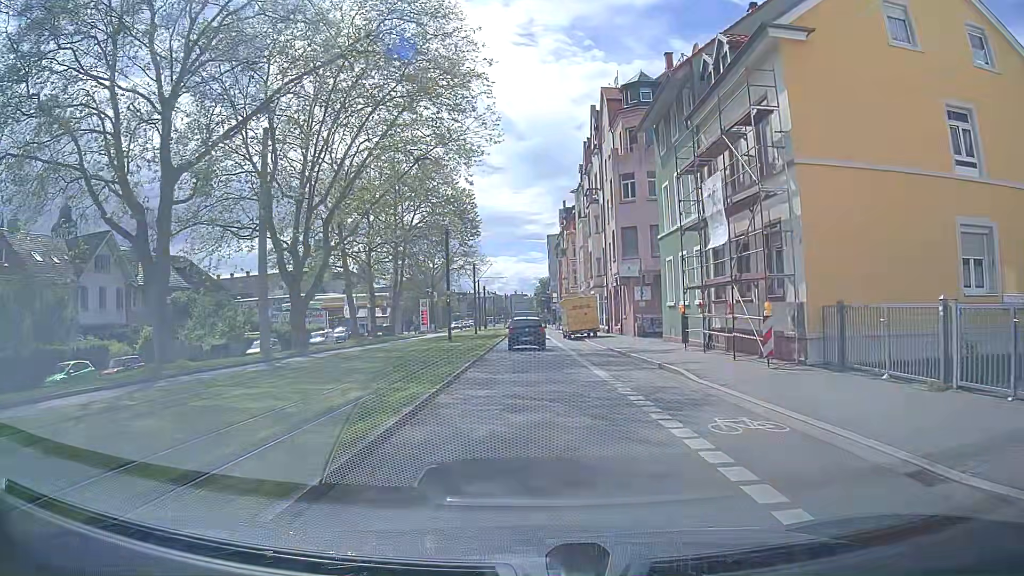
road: secondary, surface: asphalt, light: Day
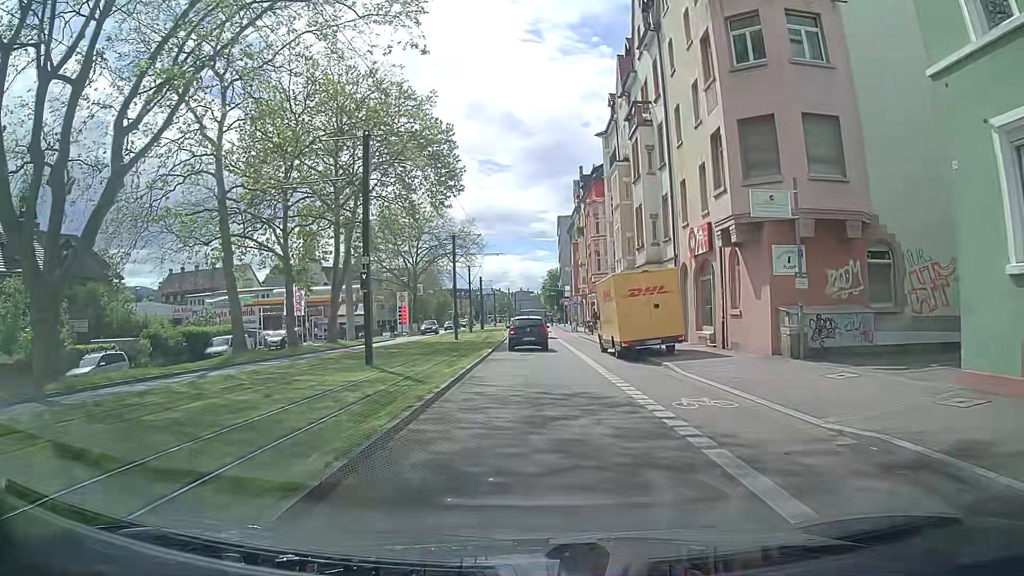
(-0.4, +23.0) m; -2°
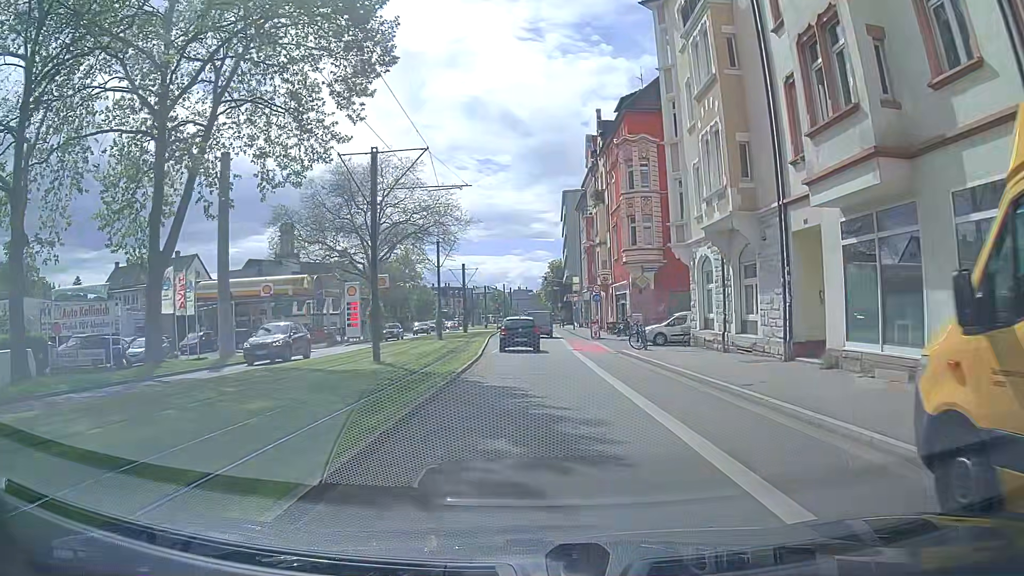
(+0.1, +23.2) m; 0°
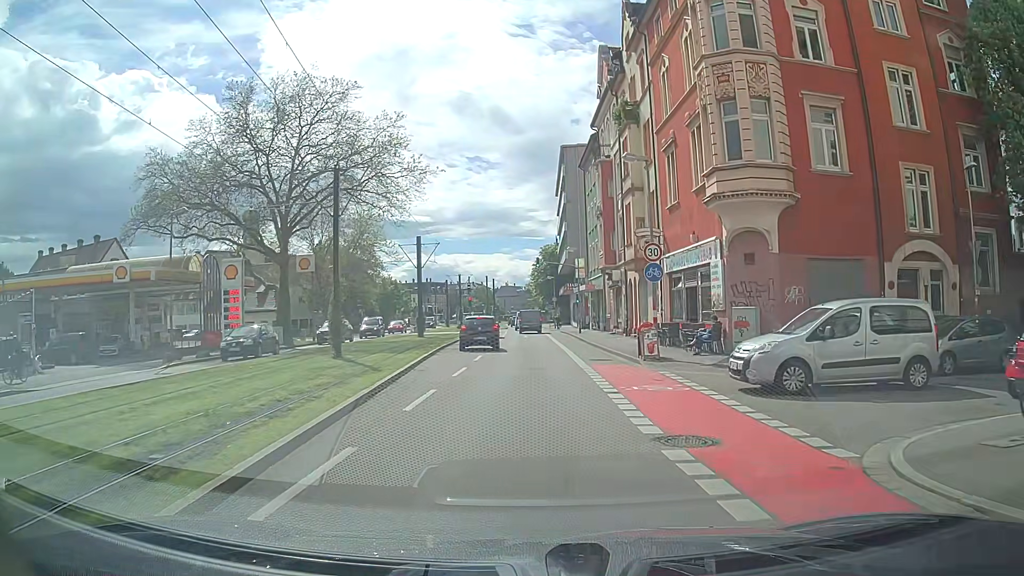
(+0.4, +23.4) m; +1°
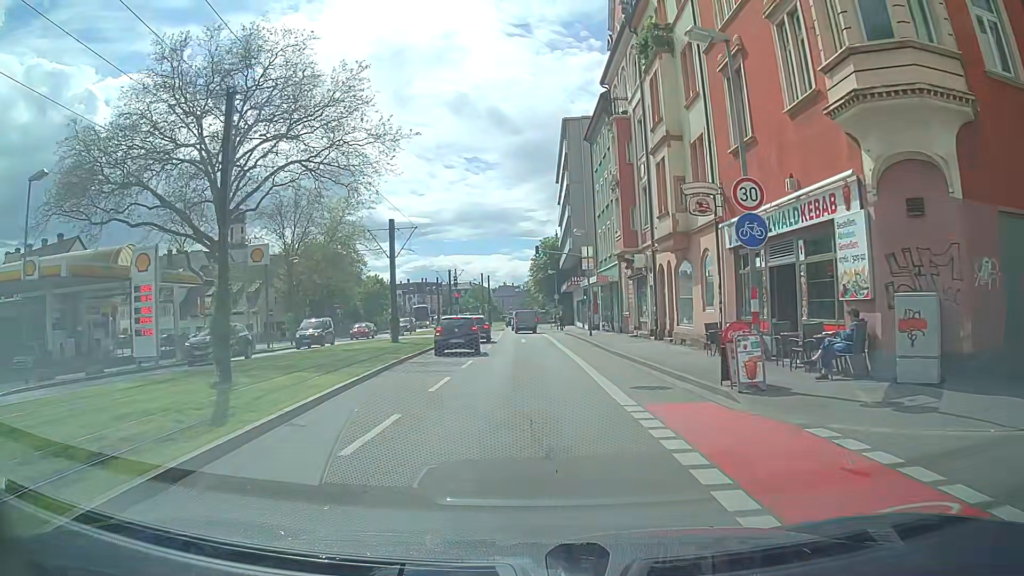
(+0.1, +9.5) m; +1°
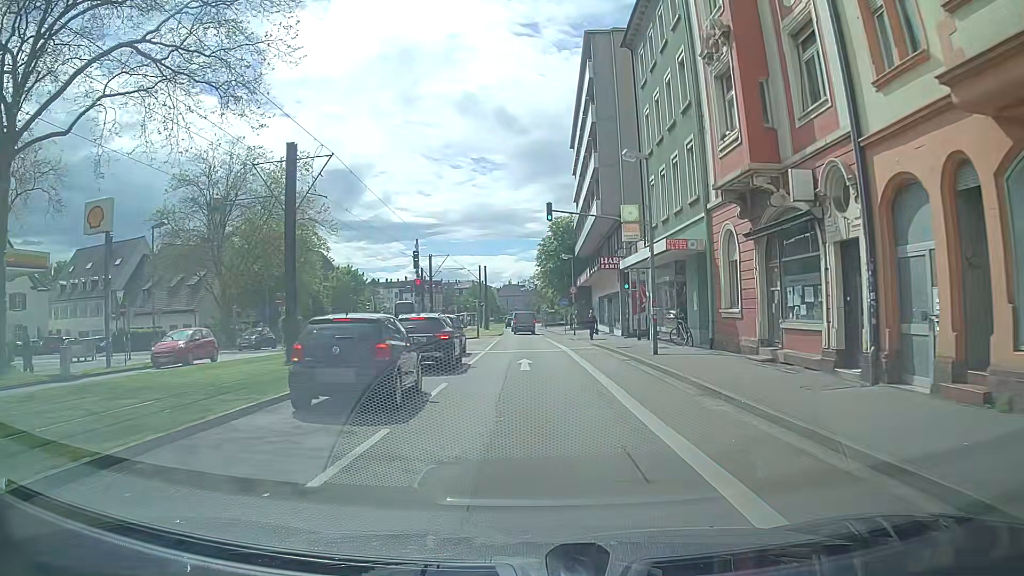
(-0.1, +19.2) m; 0°
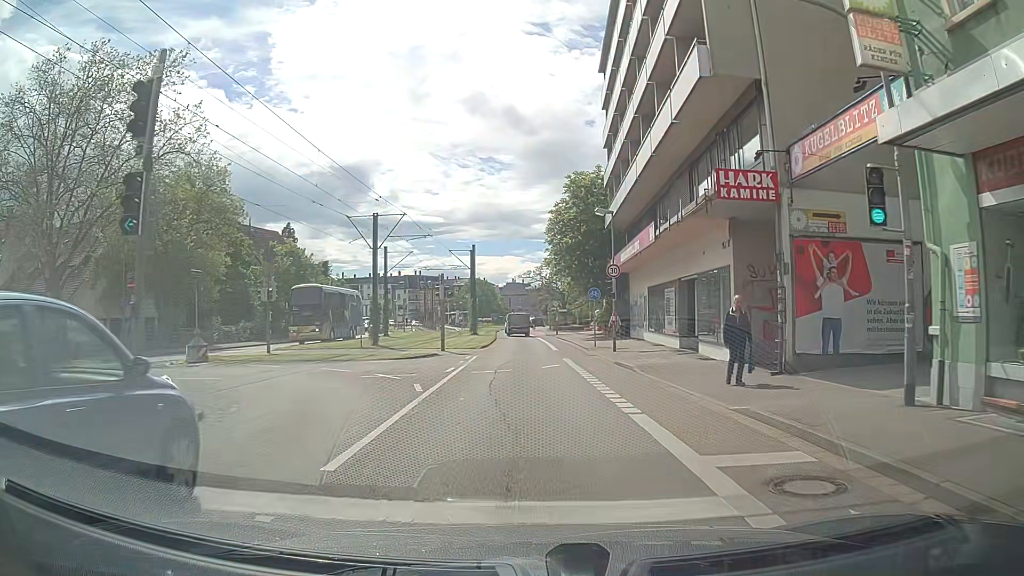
(-0.1, +22.9) m; +1°
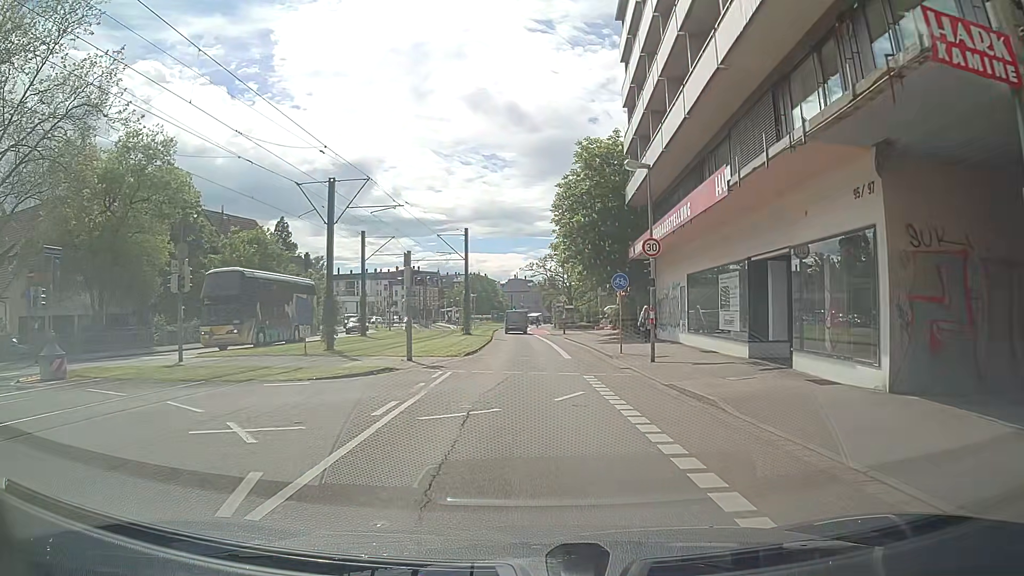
(-0.2, +8.7) m; -1°
(0, +10) (0, +20) (0, +30) (0, +40) (-1, +50) (-1, +60) (-2, +70) (-2, +80) (-2, +90) (-1, +100) m
